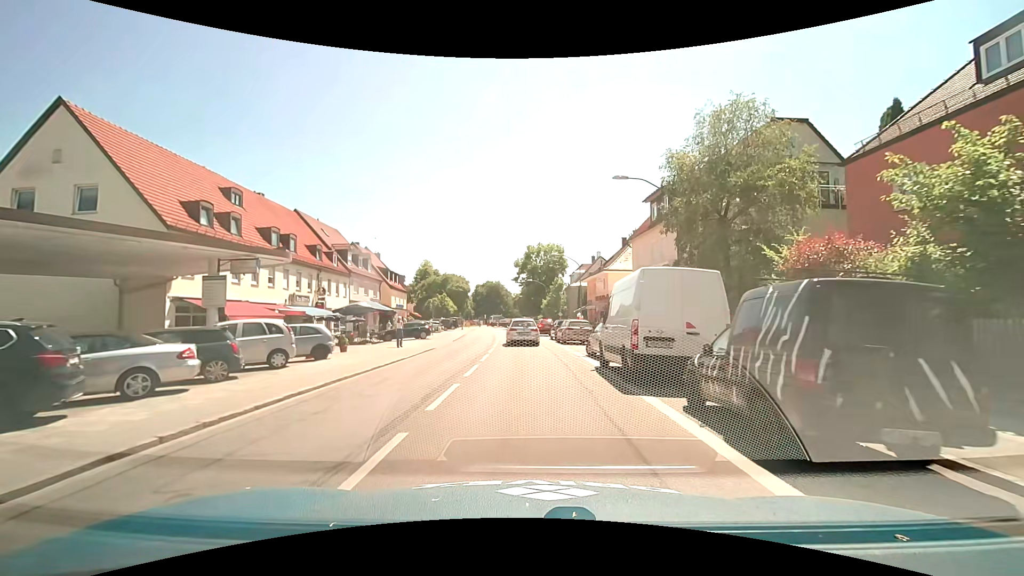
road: secondary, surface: asphalt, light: Day
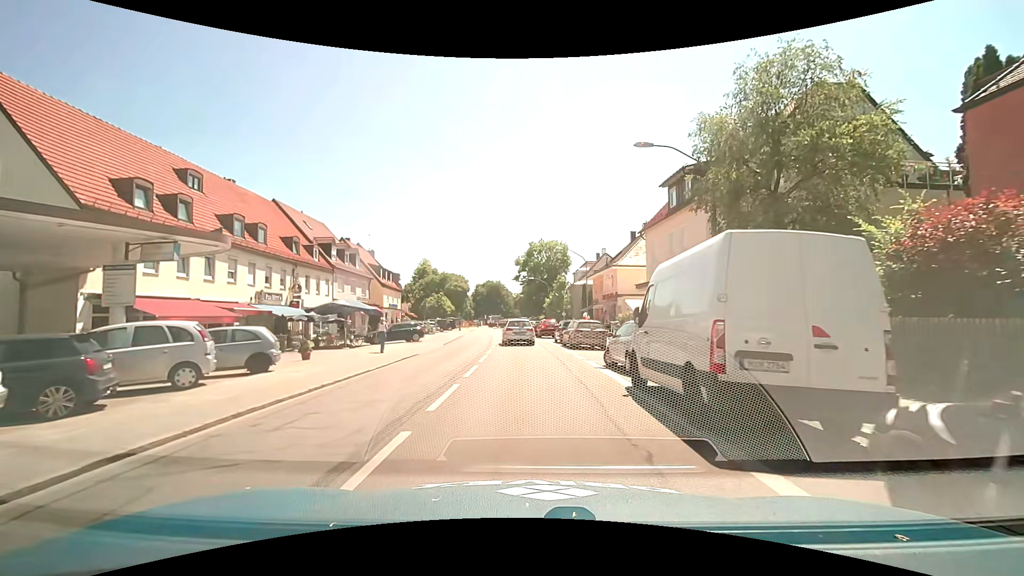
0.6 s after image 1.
(+0.1, +4.5) m; 0°
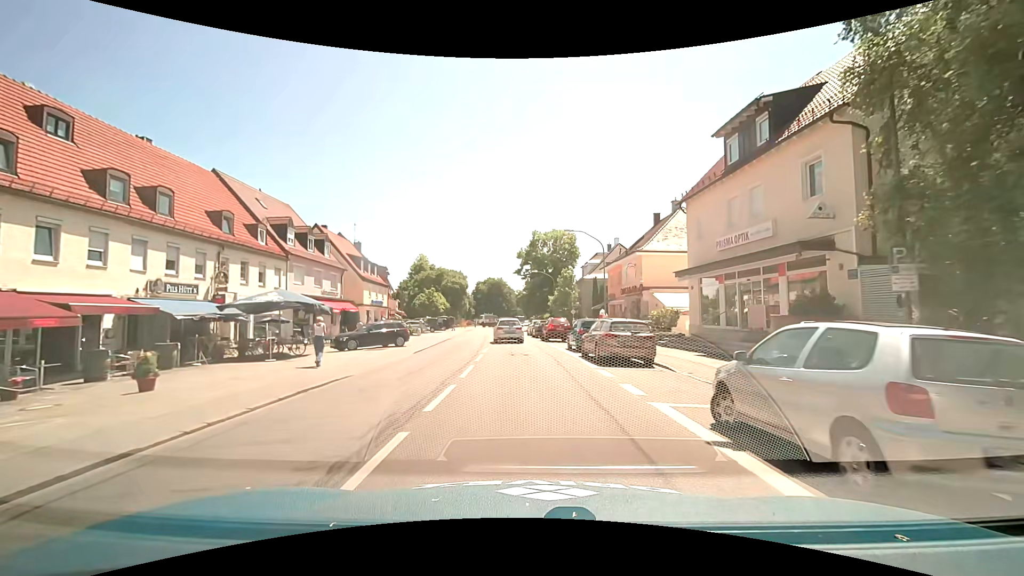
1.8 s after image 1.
(+0.1, +9.0) m; 0°
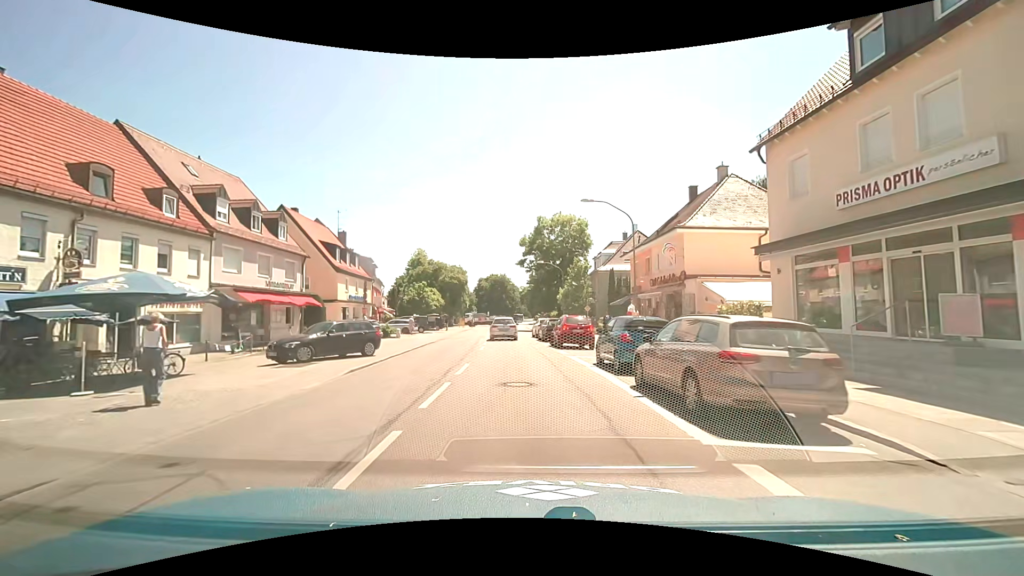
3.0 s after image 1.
(-0.1, +9.0) m; -1°
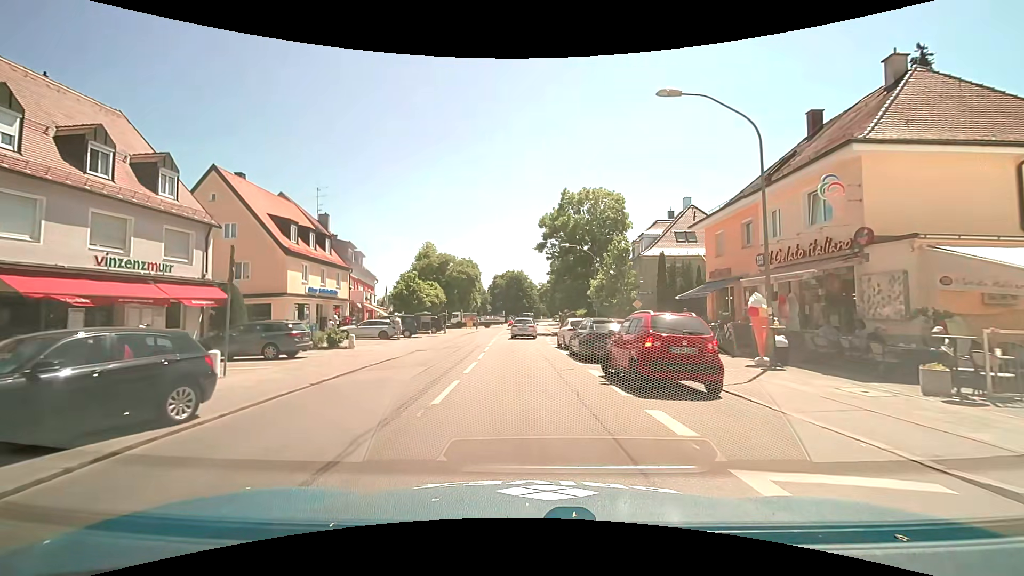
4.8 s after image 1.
(-0.2, +13.6) m; -3°
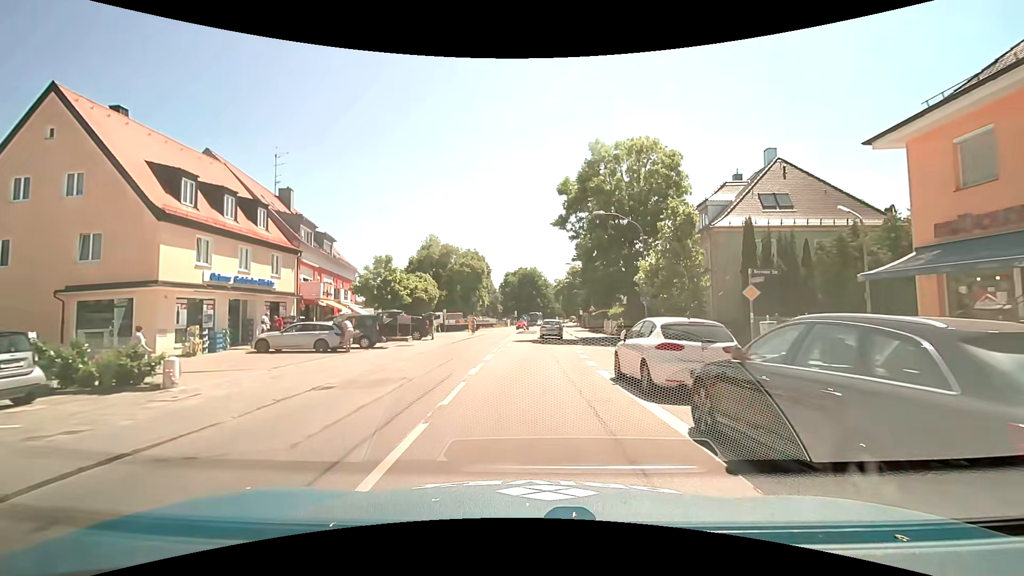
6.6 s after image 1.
(-0.1, +13.6) m; -2°
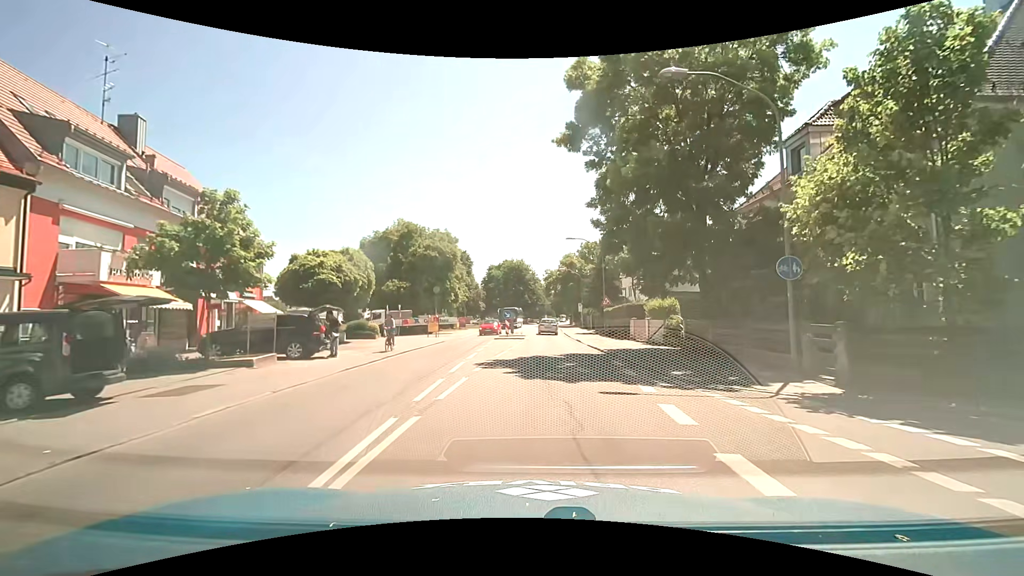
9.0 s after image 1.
(+0.2, +17.6) m; +2°
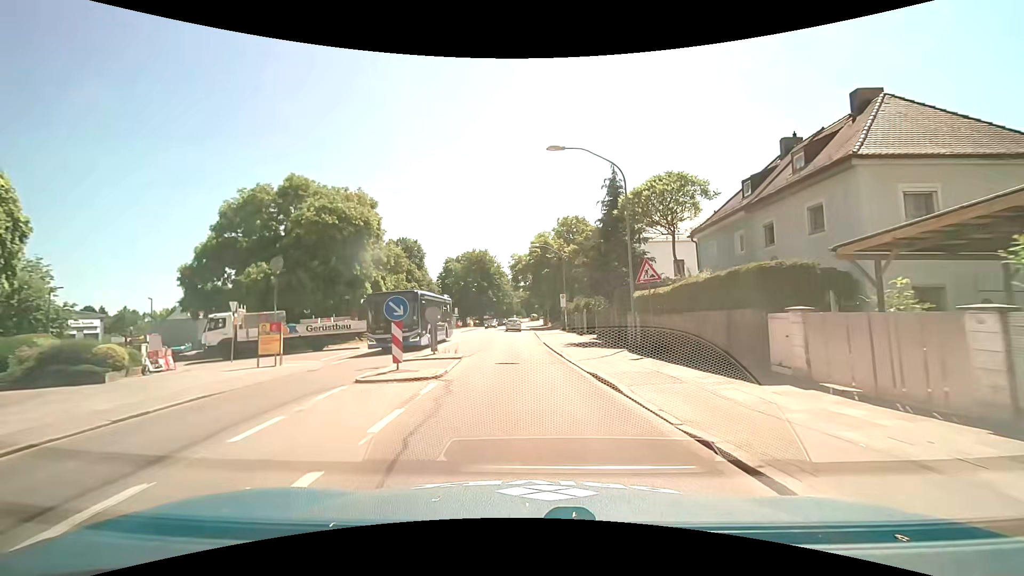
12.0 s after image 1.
(+0.8, +22.1) m; +3°
(0, +10) (0, +20) (-1, +30) (-1, +40) (-1, +50) (-1, +60) (-2, +70) (-2, +80) (-1, +90) (-1, +100) m
